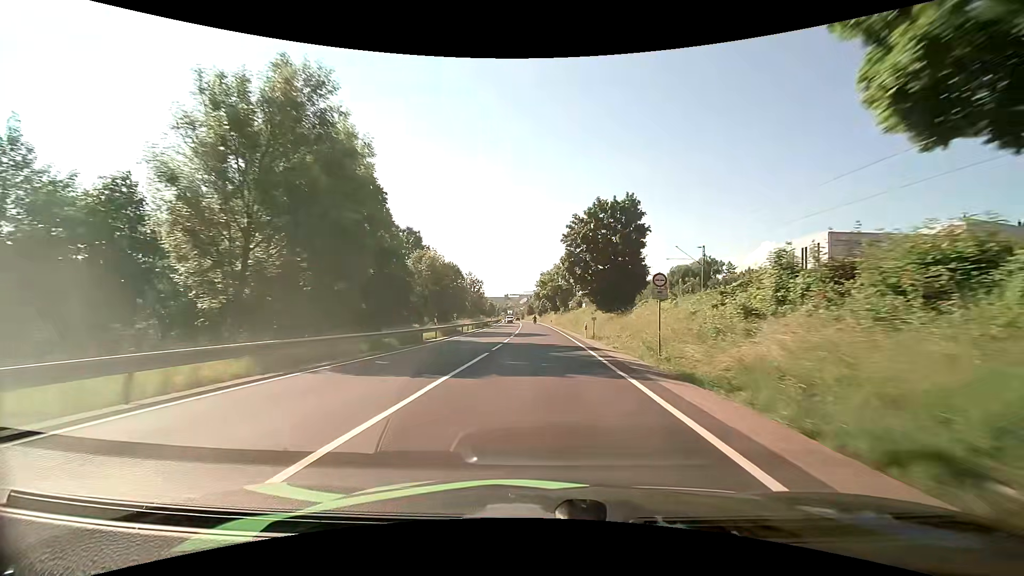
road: primary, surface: asphalt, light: Day
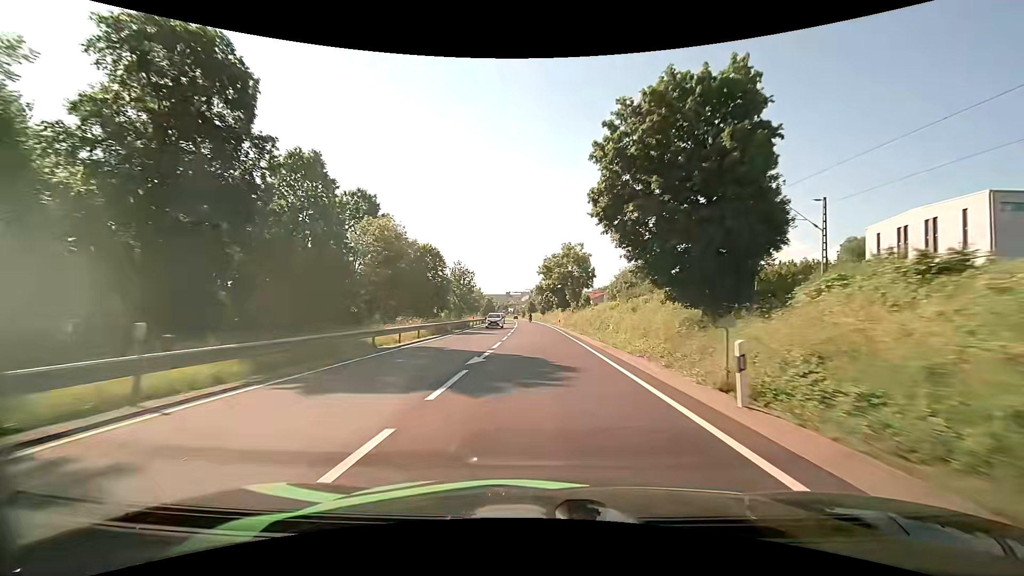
(0.0, +24.5) m; 0°
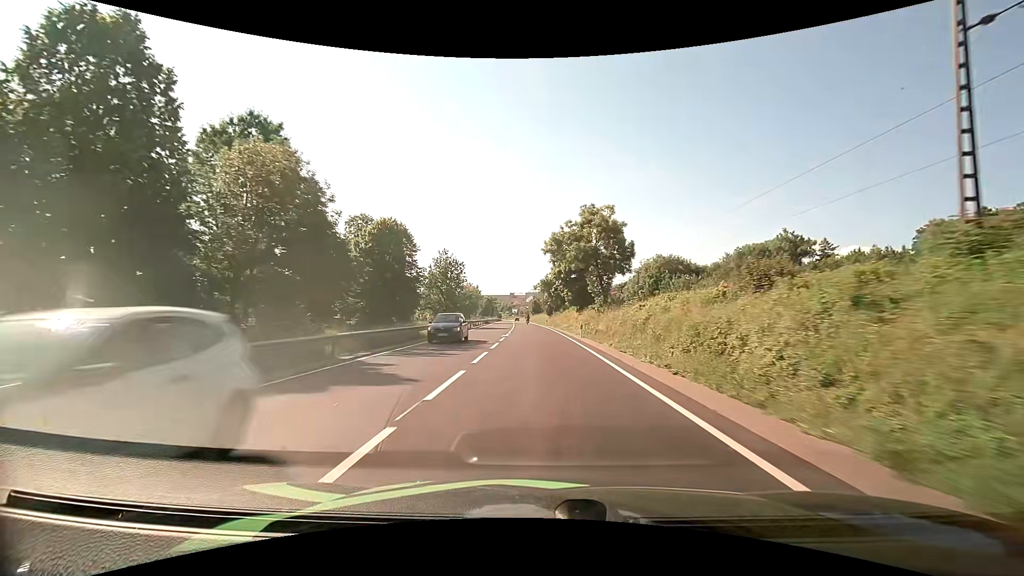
(-0.1, +24.0) m; -1°
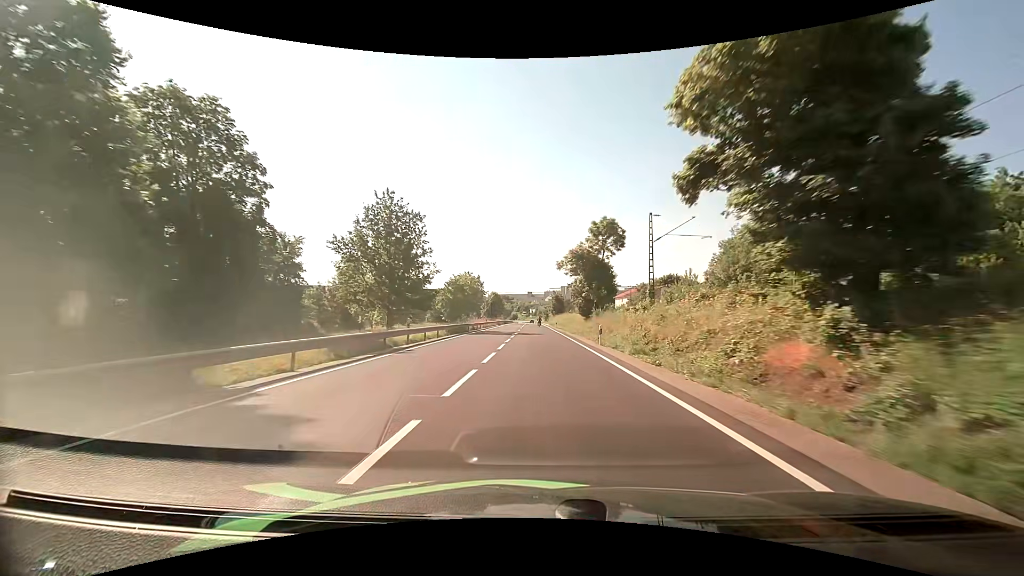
(-0.7, +47.8) m; -2°
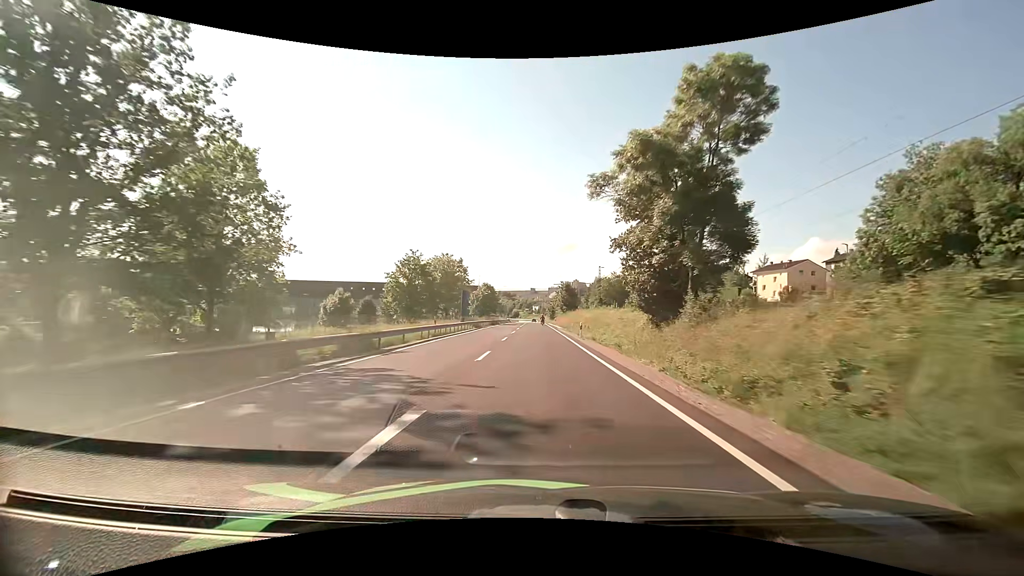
(-0.1, +36.0) m; 0°
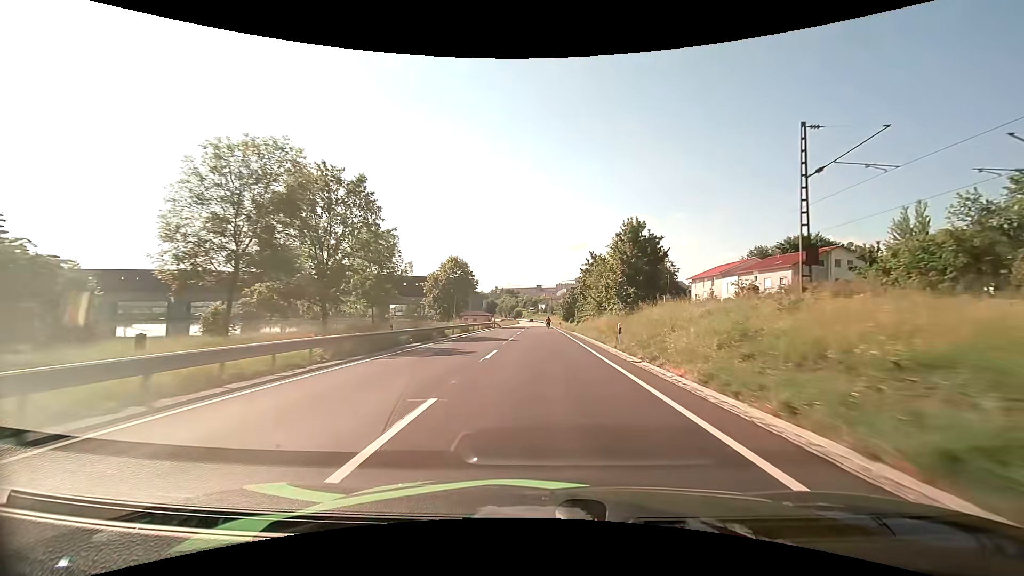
(-0.6, +59.5) m; -1°
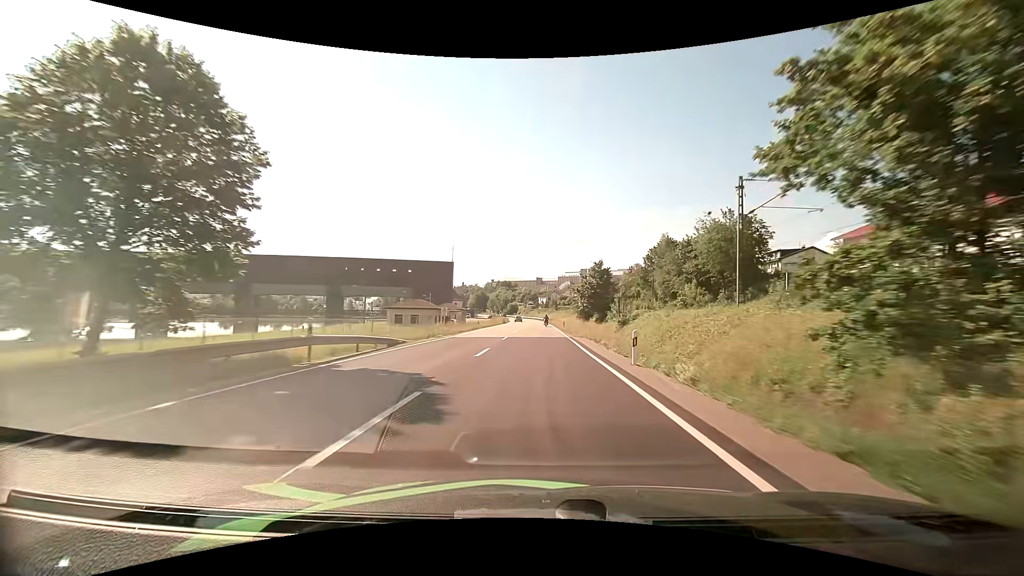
(+0.6, +59.6) m; 0°
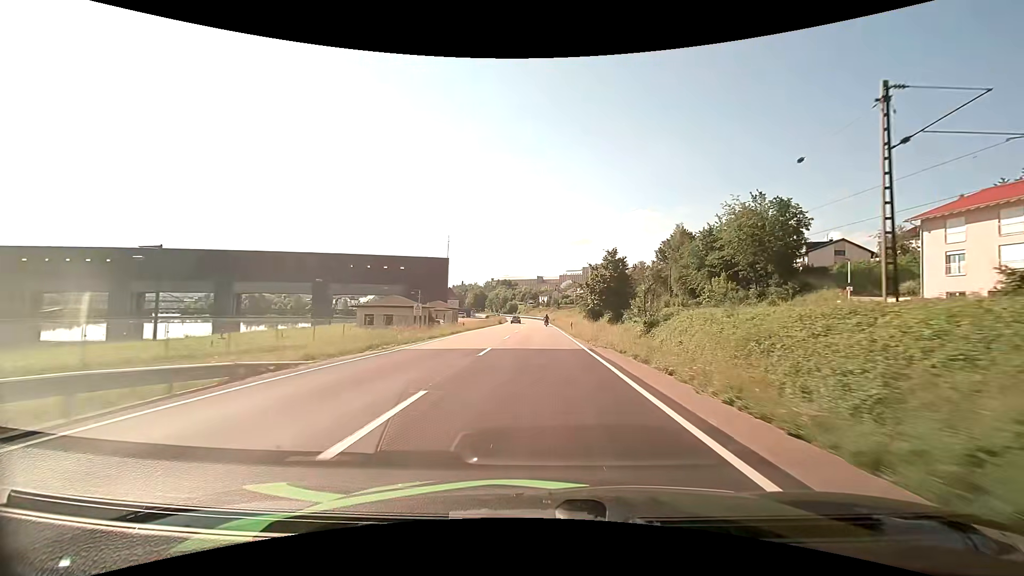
(0.0, +11.8) m; 0°
(0, +10) (0, +20) (0, +30) (0, +40) (0, +50) (0, +60) (0, +70) (-1, +80) (-1, +90) (-1, +100) m
